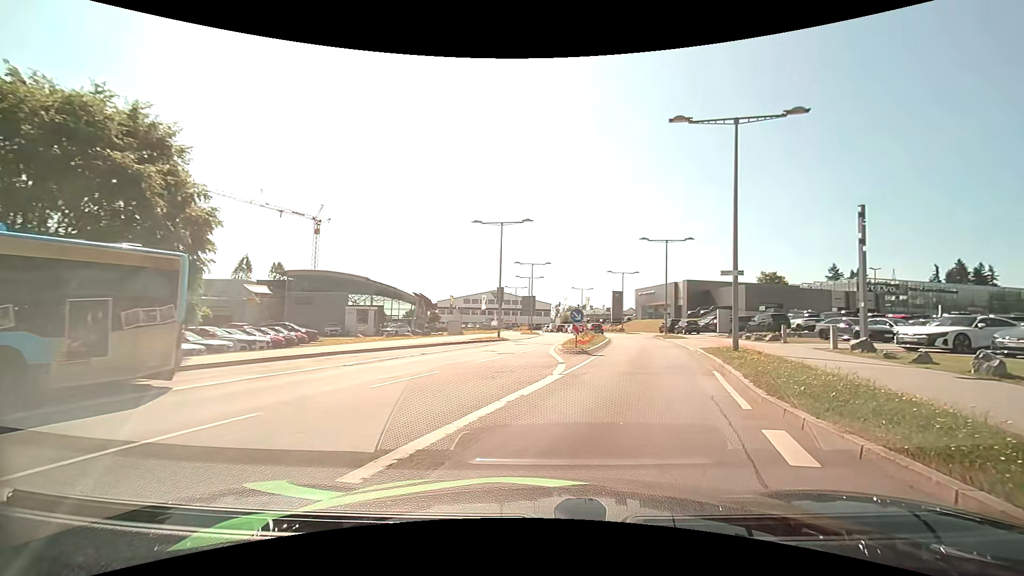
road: secondary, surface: asphalt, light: Day
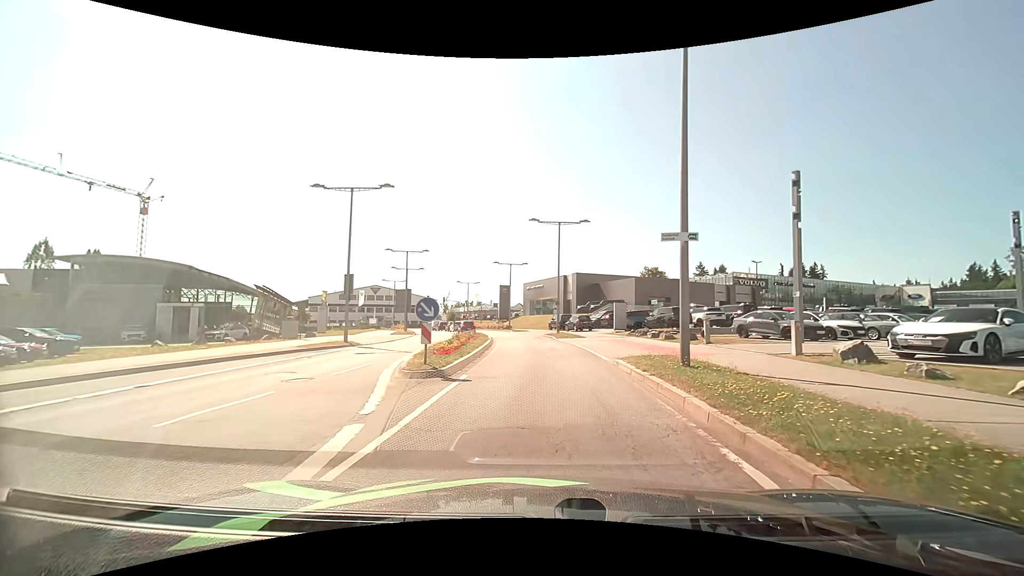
(+1.2, +8.8) m; +11°
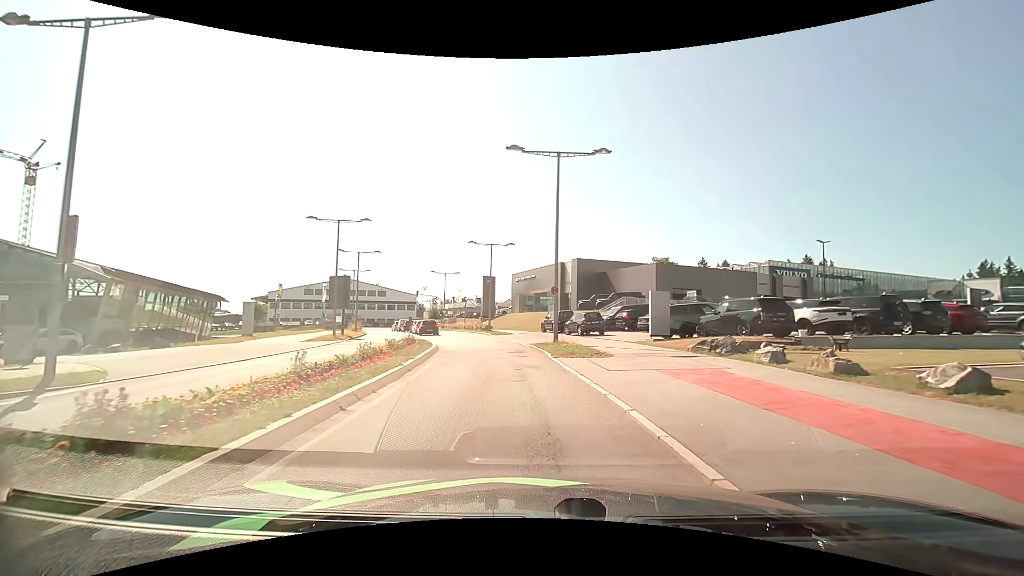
(+1.0, +16.8) m; +2°
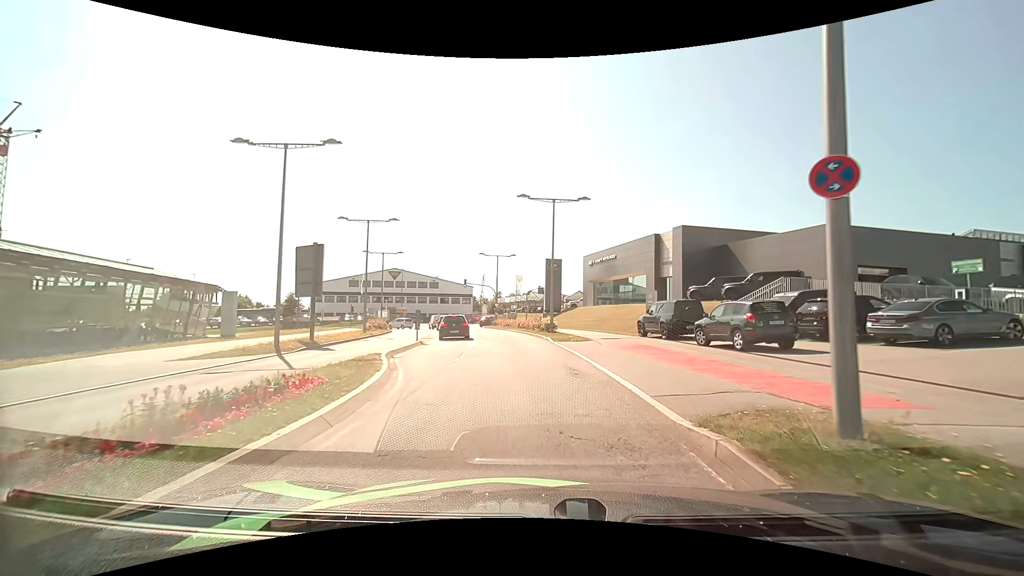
(-0.9, +17.7) m; -7°
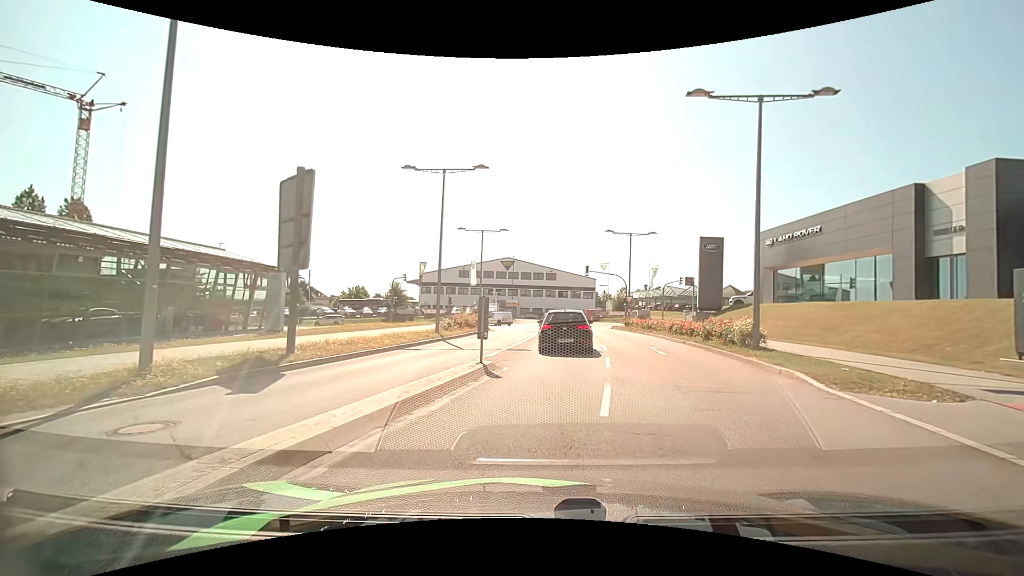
(-1.6, +14.0) m; -14°
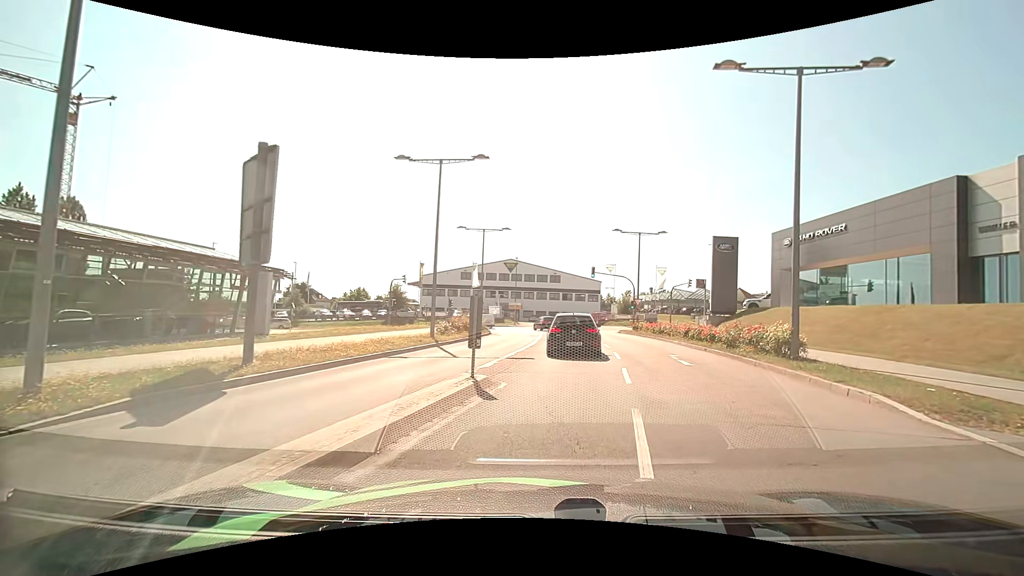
(0.0, +2.2) m; -1°
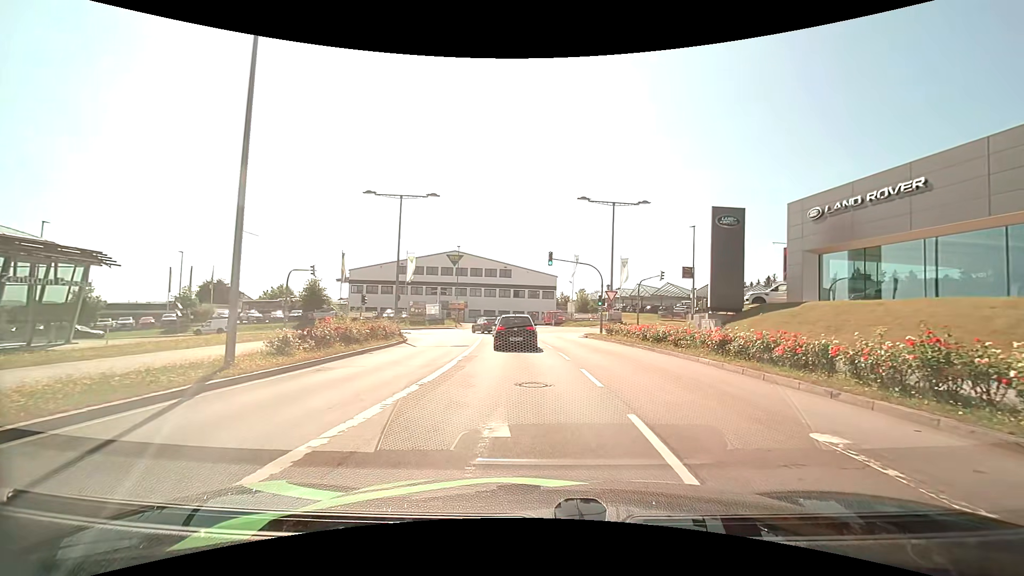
(+0.9, +12.6) m; +6°
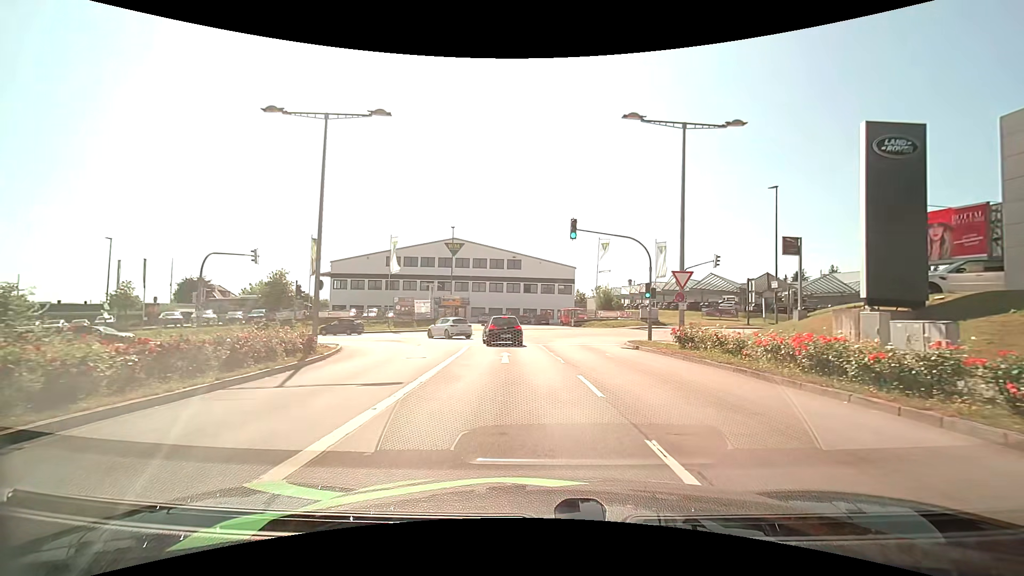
(-0.2, +13.6) m; -2°
(0, +10) (-1, +20) (-2, +30) (-6, +39) (-14, +45) (-23, +46) (-33, +46) (-43, +46) (-53, +45) (-63, +44) m
